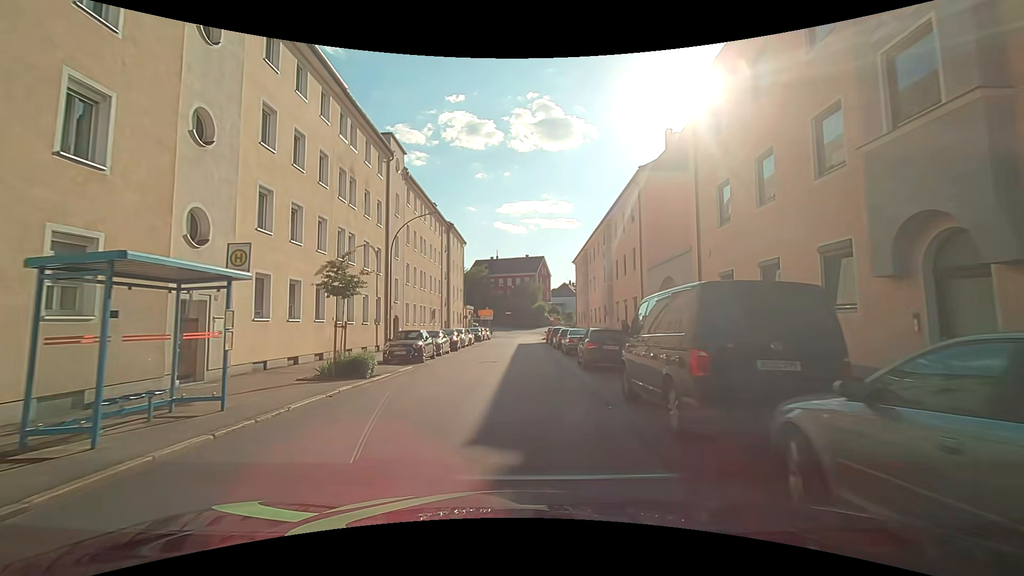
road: tertiary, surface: asphalt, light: Day
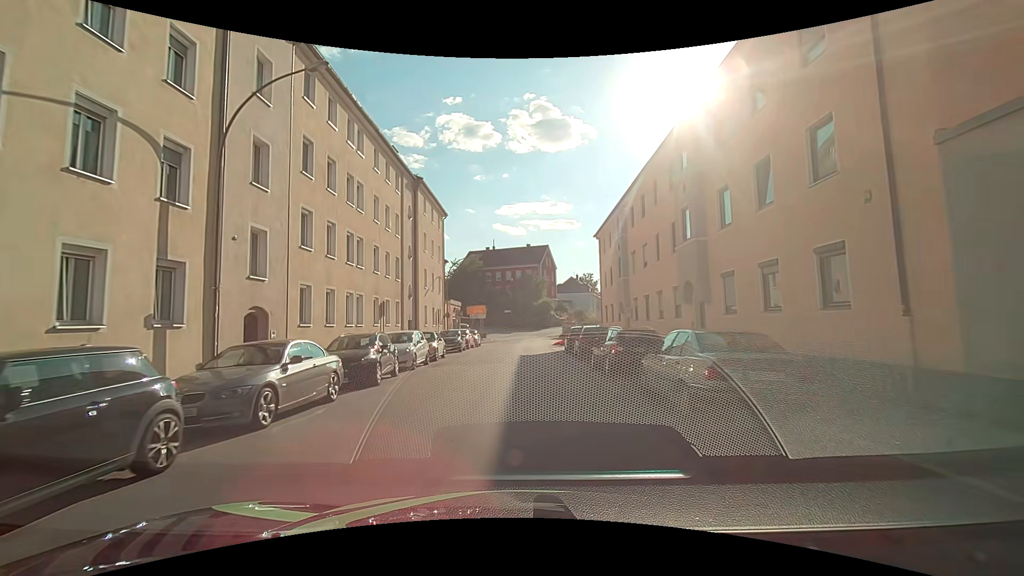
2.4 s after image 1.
(0.0, +18.4) m; -1°
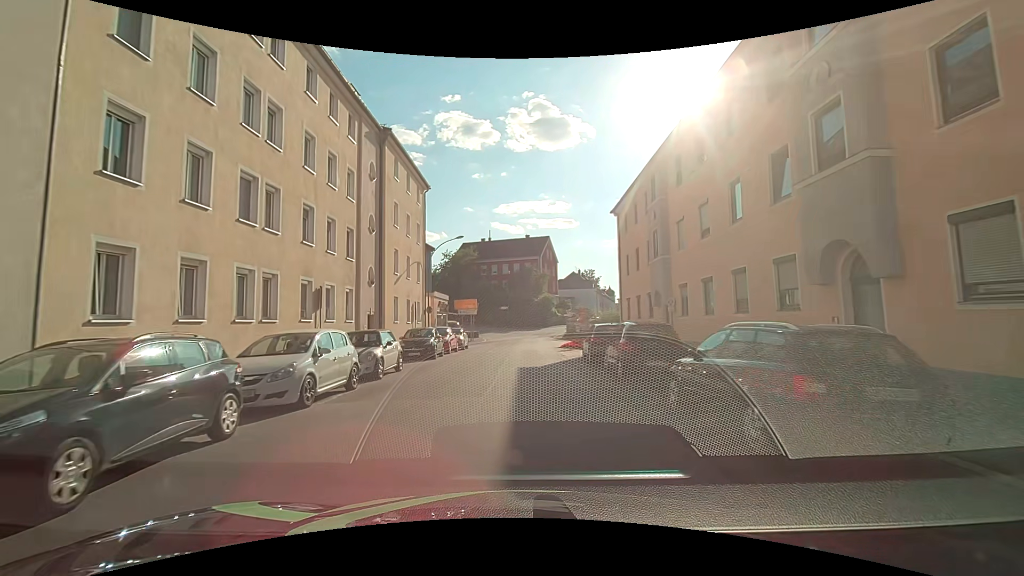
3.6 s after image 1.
(+0.1, +9.3) m; +1°
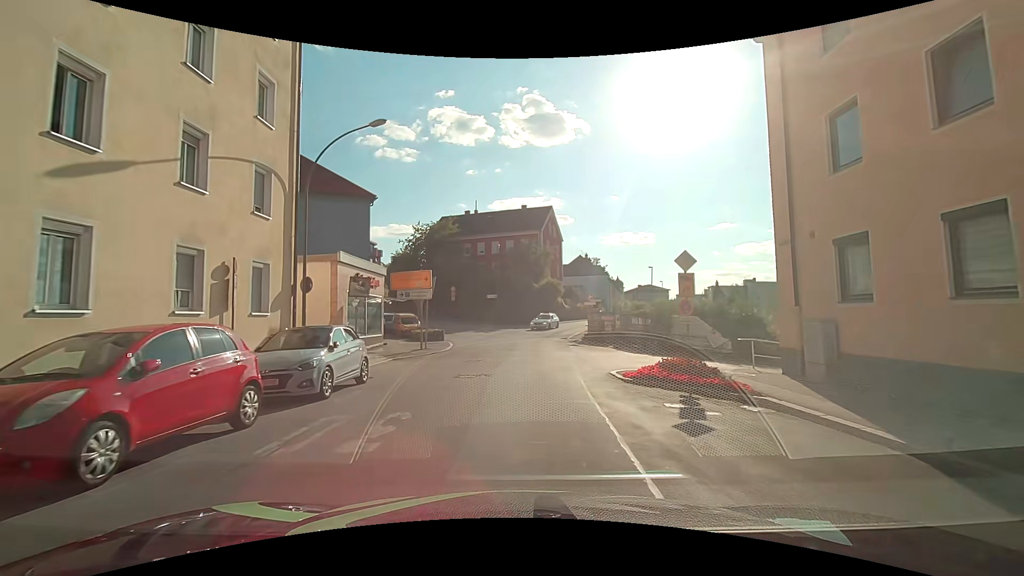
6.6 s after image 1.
(+0.2, +22.5) m; +2°
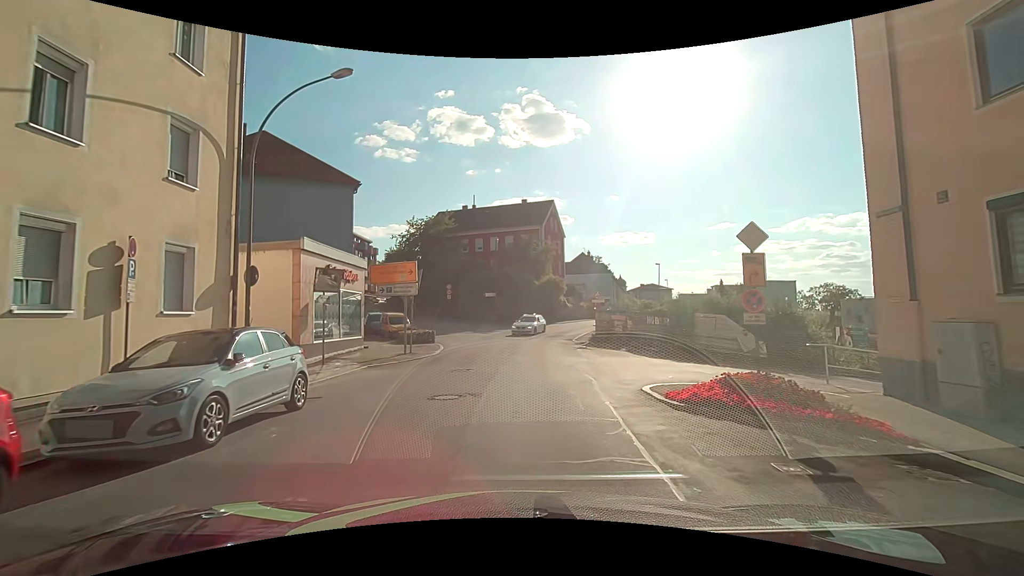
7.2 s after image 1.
(0.0, +3.5) m; 0°
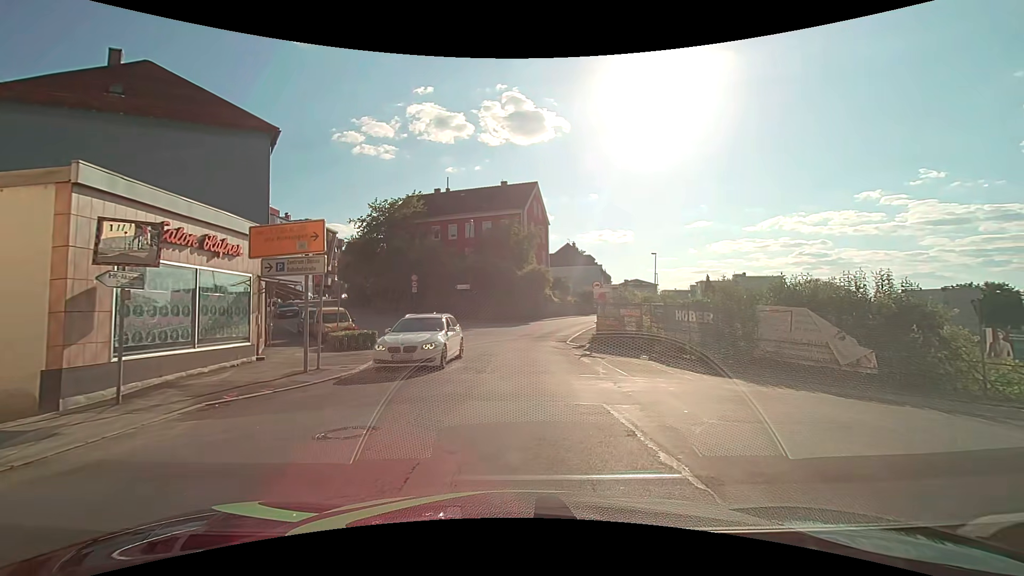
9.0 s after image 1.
(-0.1, +8.2) m; +1°
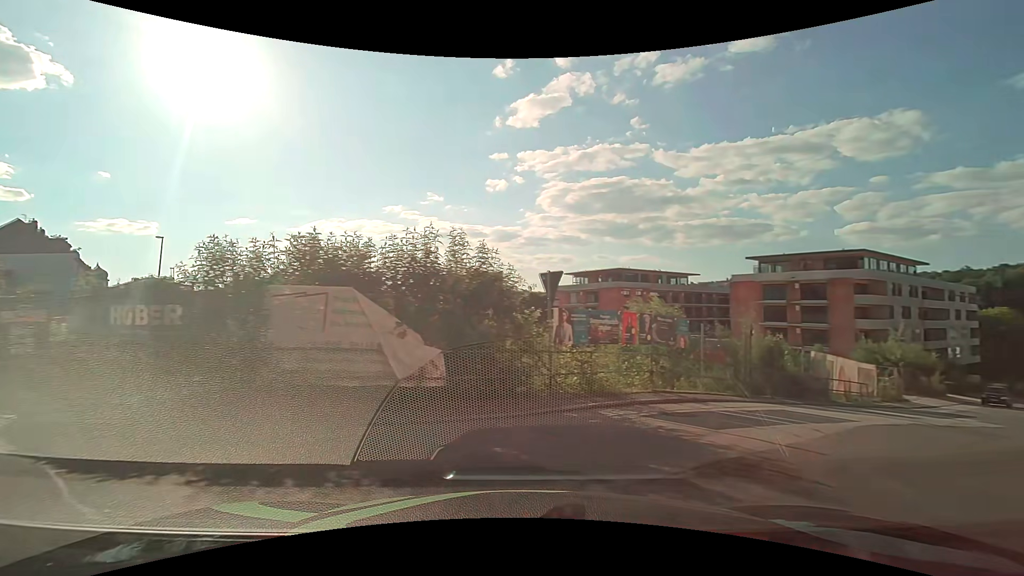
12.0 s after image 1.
(+2.5, +8.5) m; +47°
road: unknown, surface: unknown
